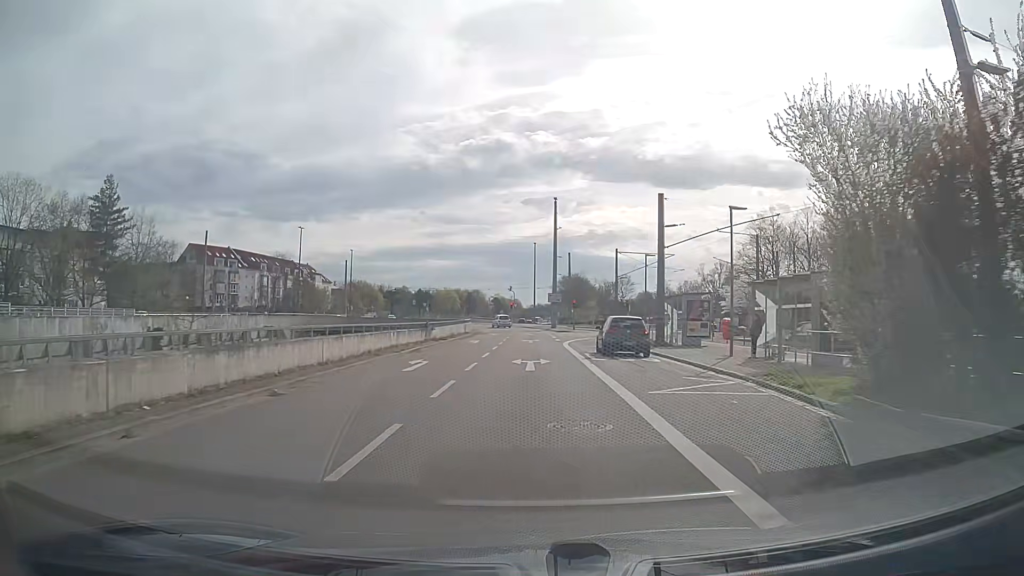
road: trunk_link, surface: asphalt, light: Day
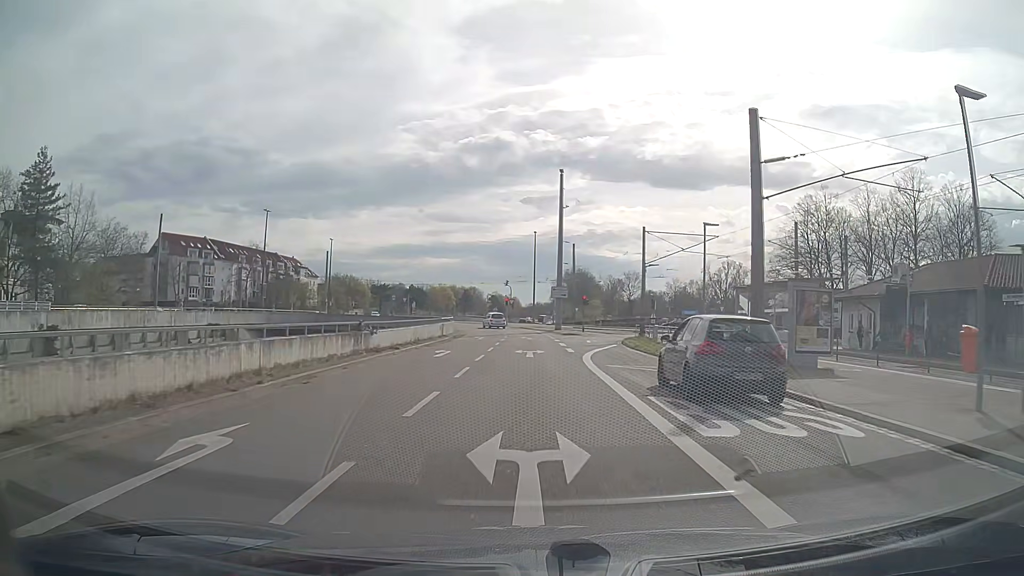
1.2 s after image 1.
(0.0, +14.2) m; 0°
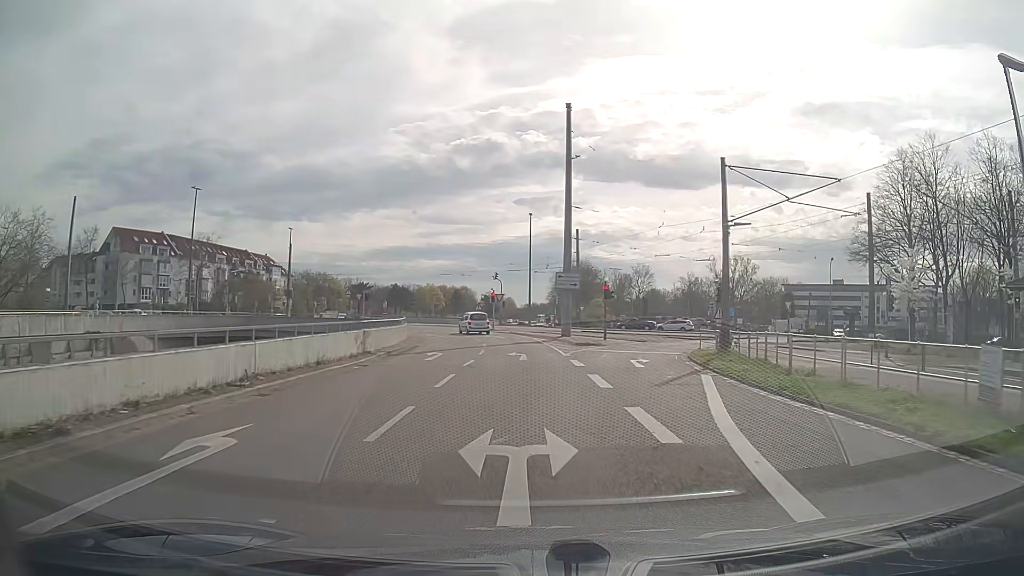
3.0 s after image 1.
(0.0, +19.5) m; 0°
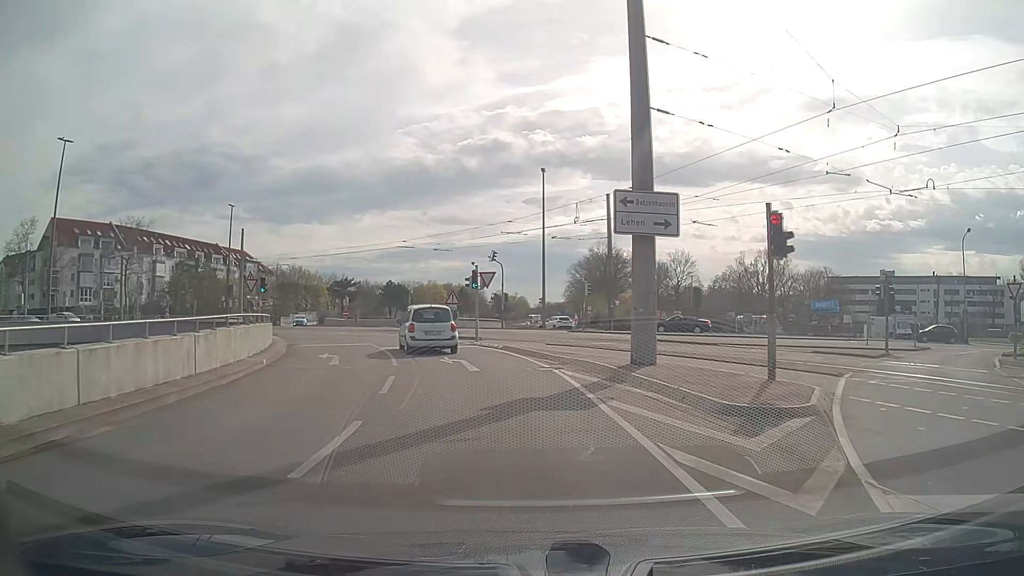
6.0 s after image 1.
(0.0, +25.5) m; -1°
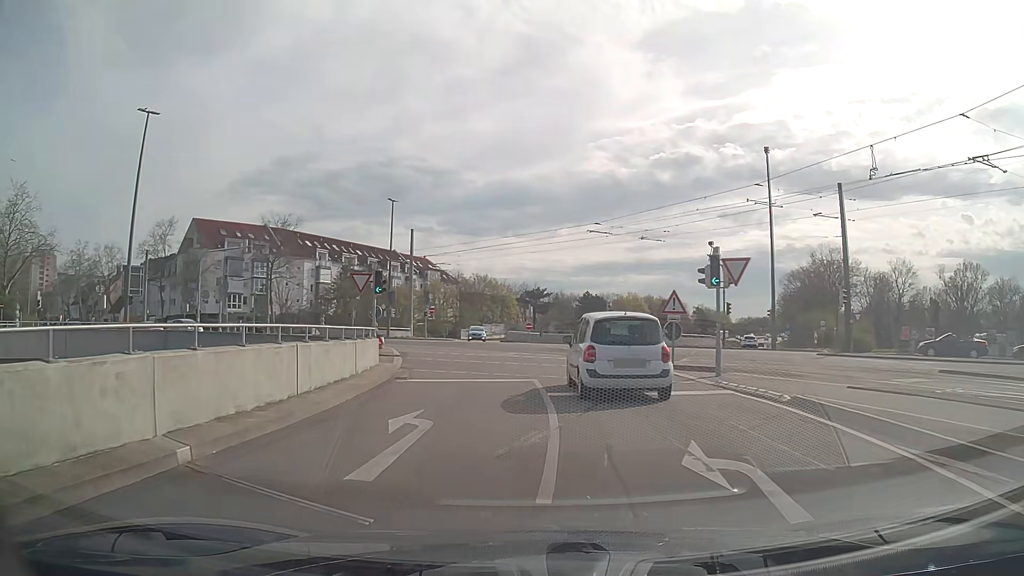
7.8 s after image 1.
(-1.8, +12.4) m; -18°
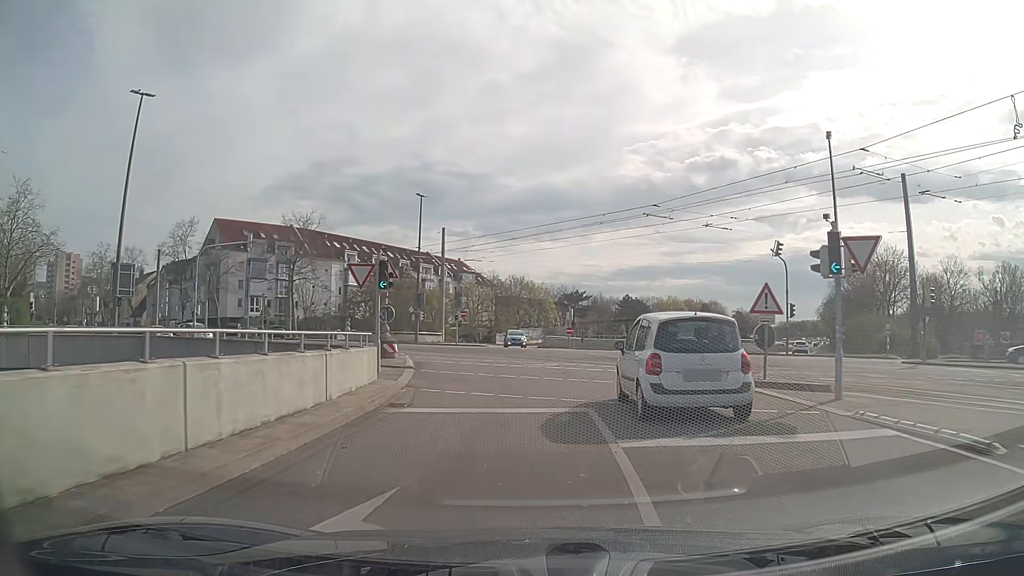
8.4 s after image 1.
(-0.1, +5.4) m; -2°
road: tertiary_link
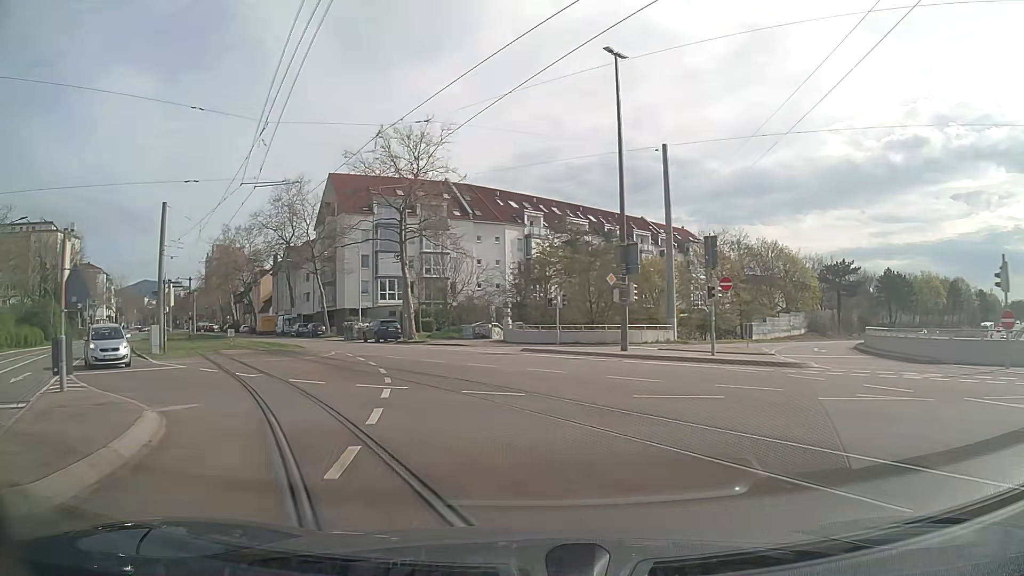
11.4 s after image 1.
(-4.6, +34.4) m; -18°
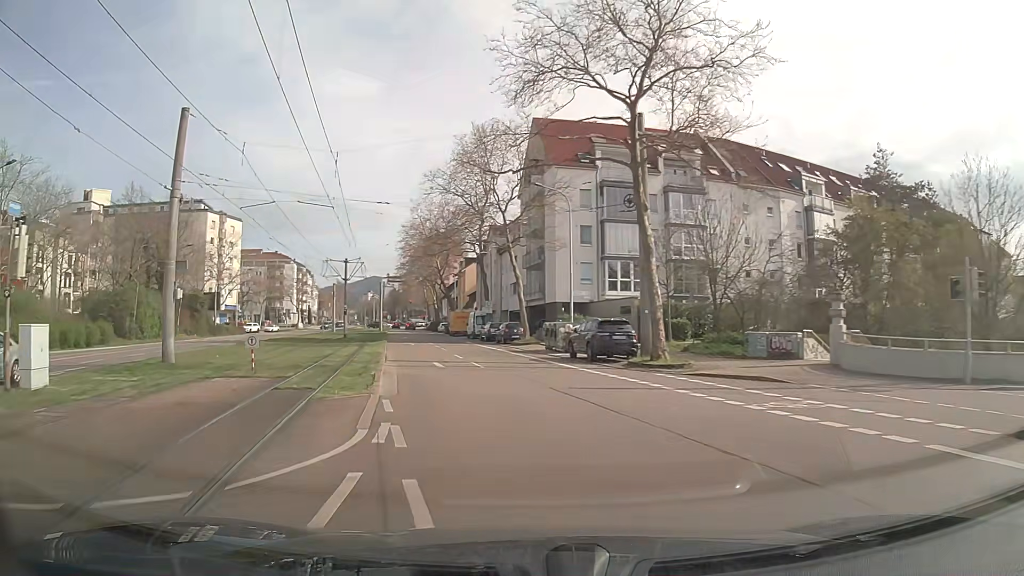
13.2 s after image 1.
(-3.7, +22.4) m; -20°
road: tertiary
